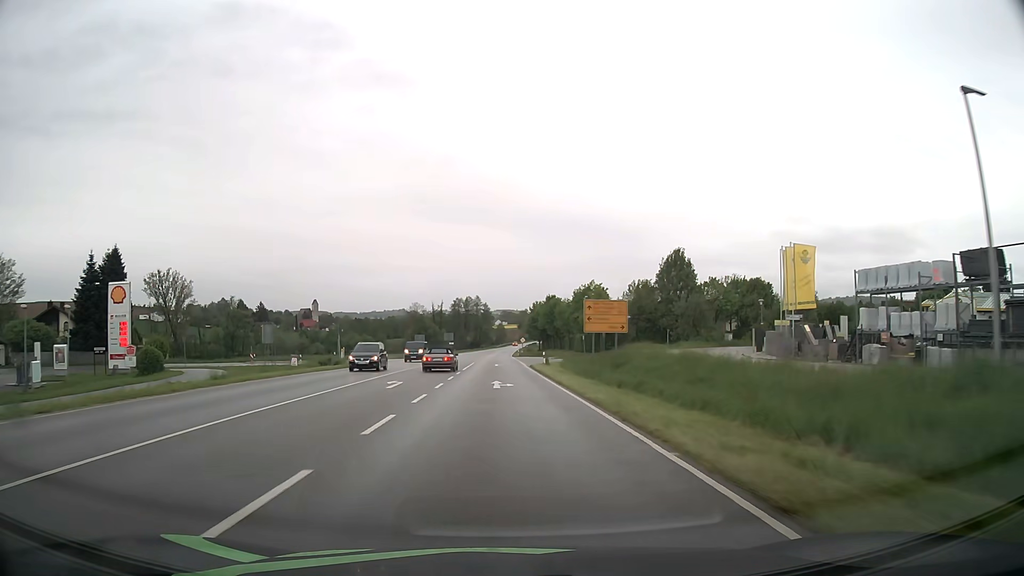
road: secondary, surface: asphalt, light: Day
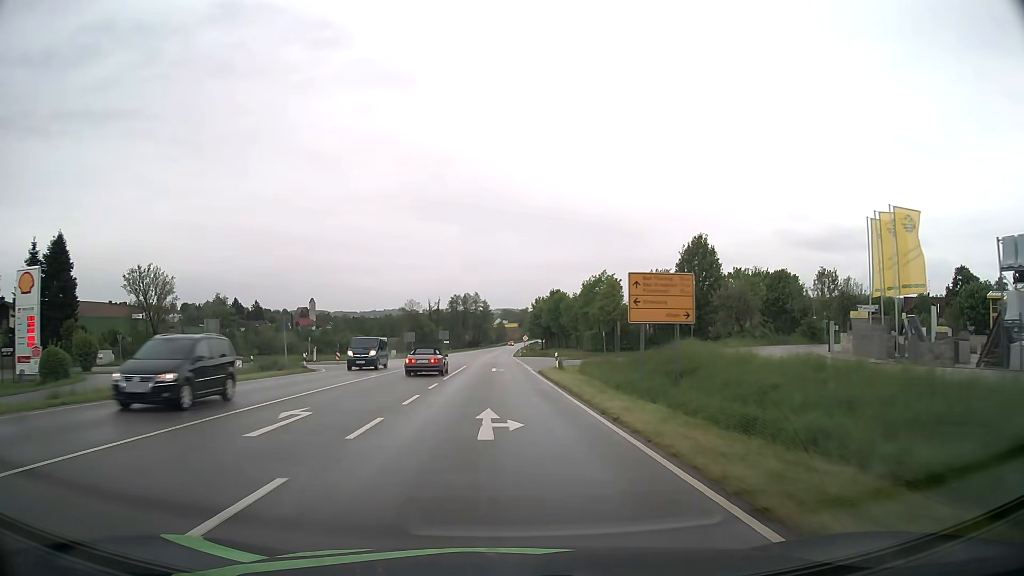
(0.0, +12.4) m; 0°
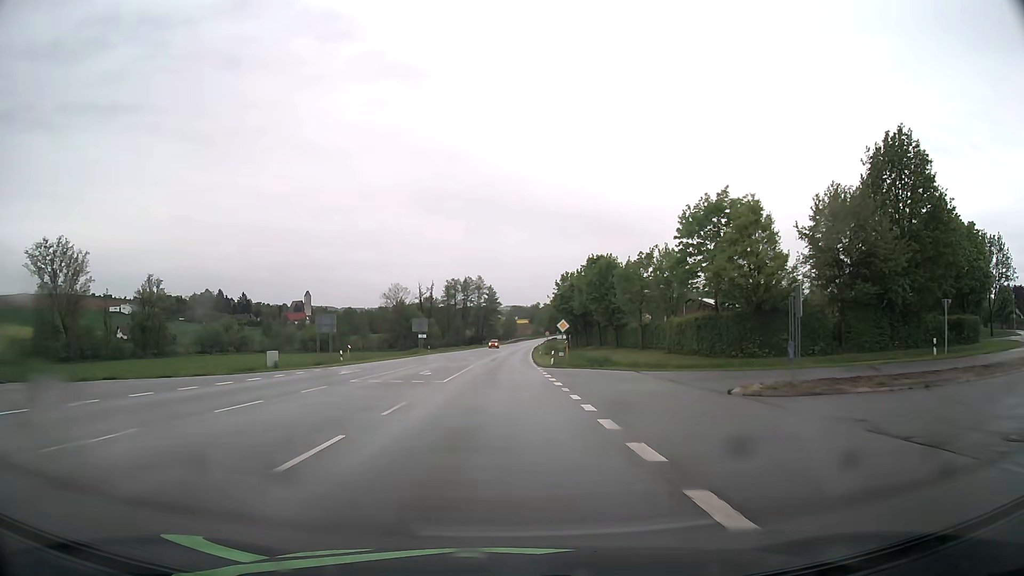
(-0.4, +49.8) m; -1°
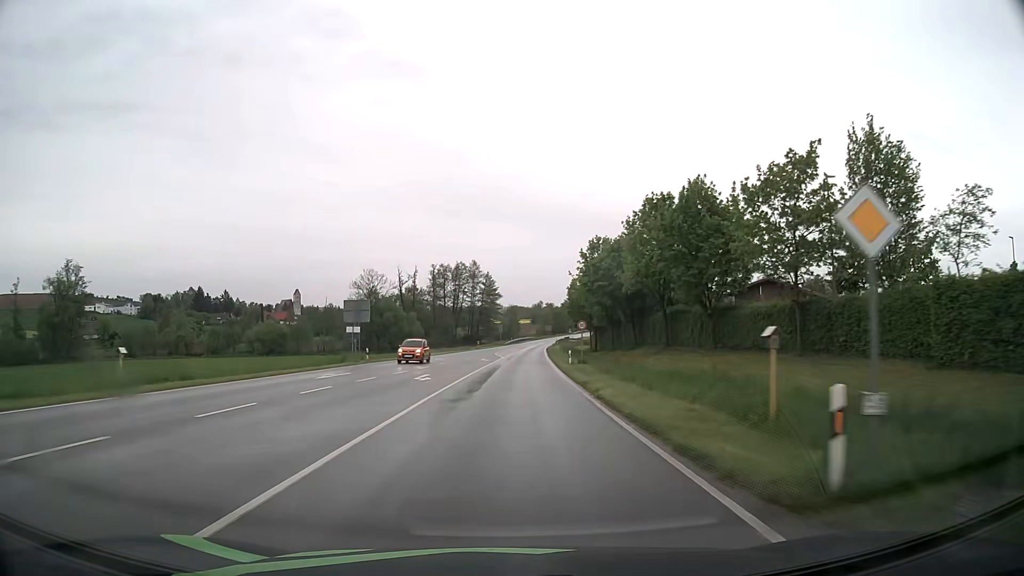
(0.0, +37.0) m; 0°
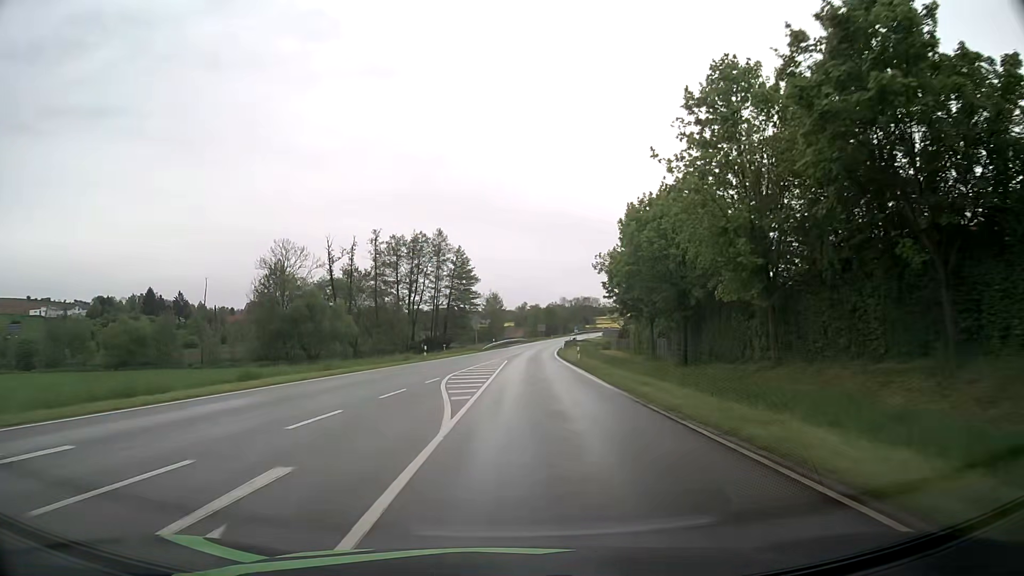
(+0.2, +48.7) m; +1°
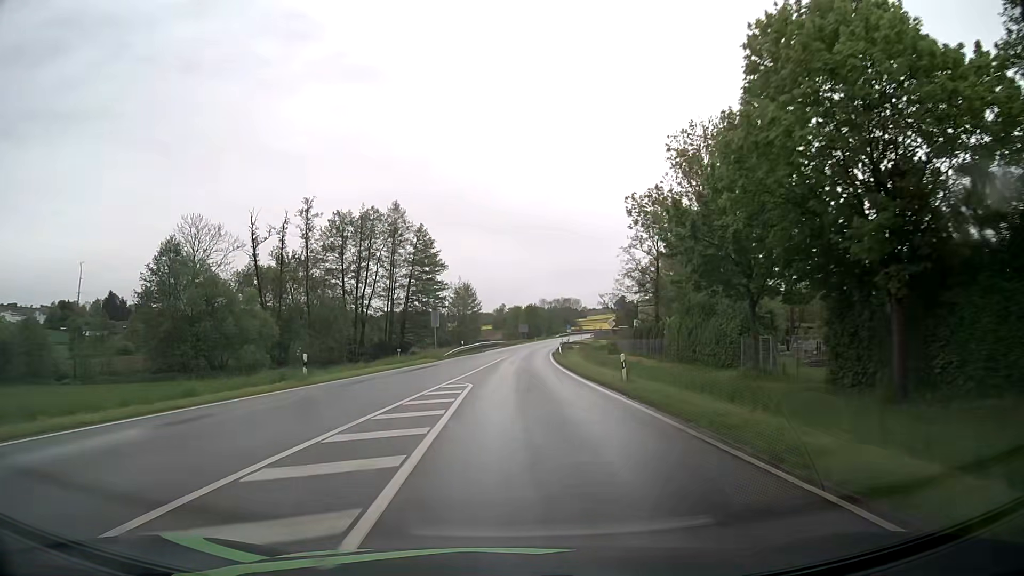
(+0.5, +24.0) m; +2°
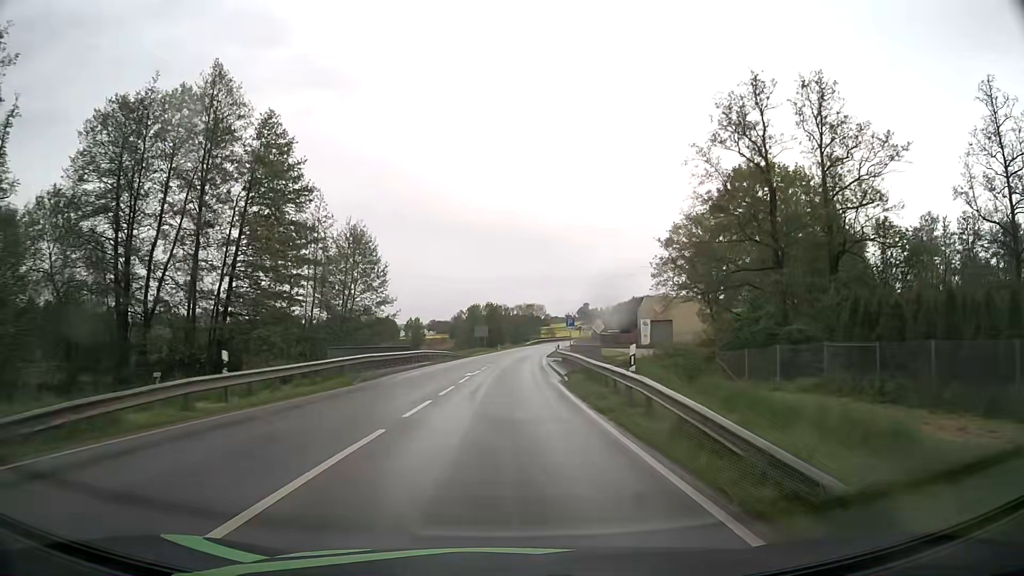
(+1.5, +47.5) m; +4°
